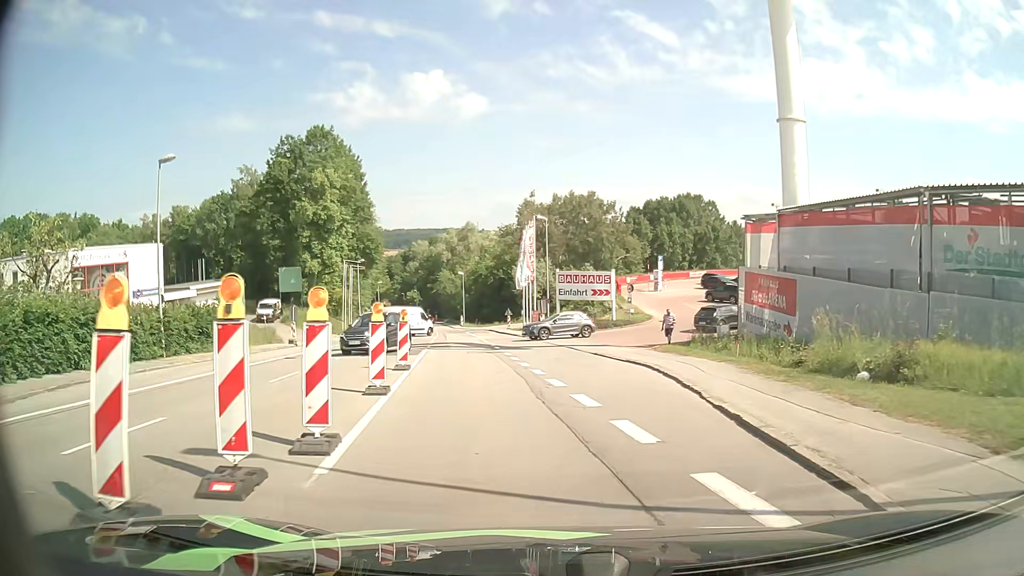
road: tertiary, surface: asphalt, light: Day
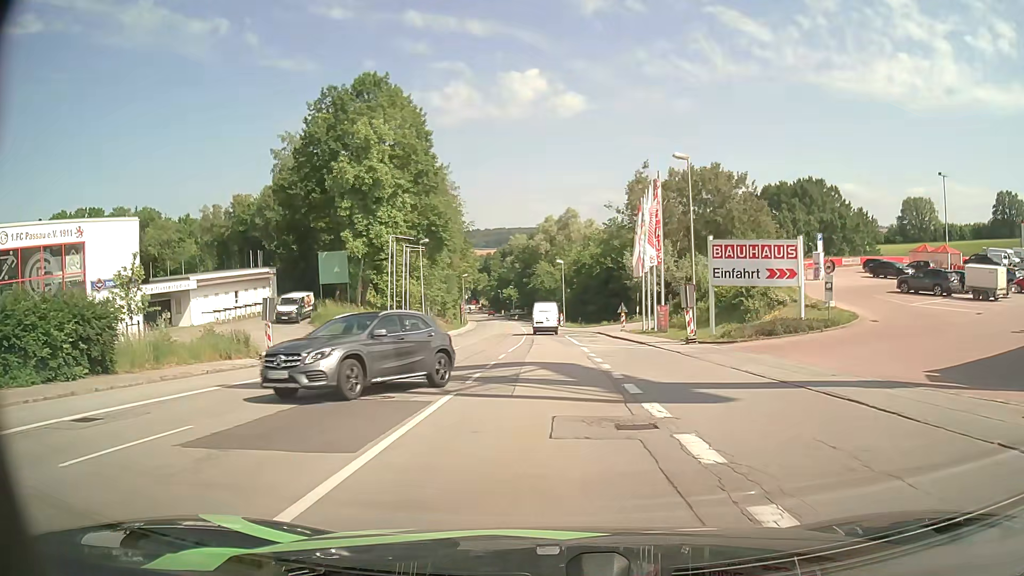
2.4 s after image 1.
(-1.8, +19.1) m; -9°
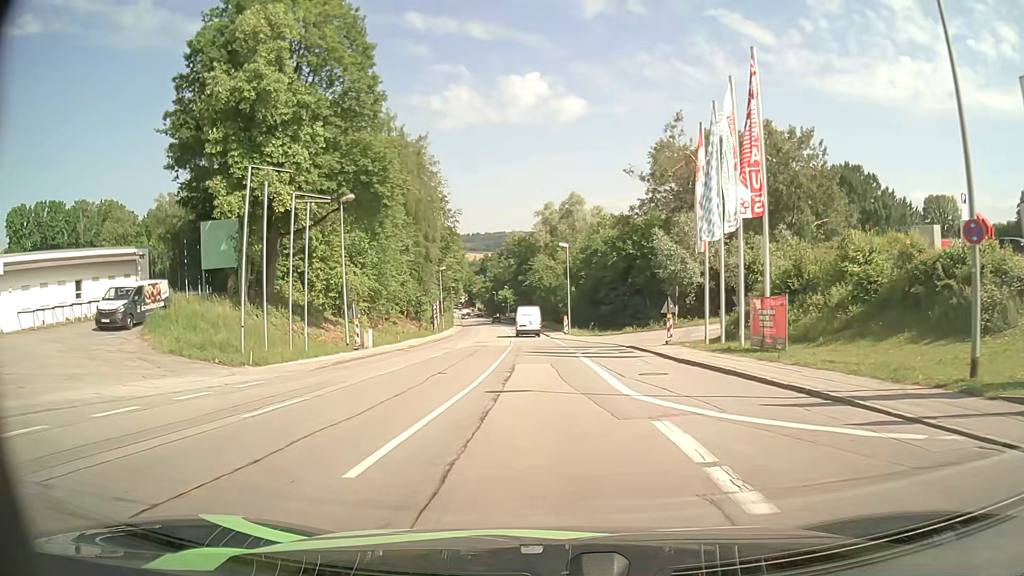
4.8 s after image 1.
(-0.1, +22.4) m; 0°
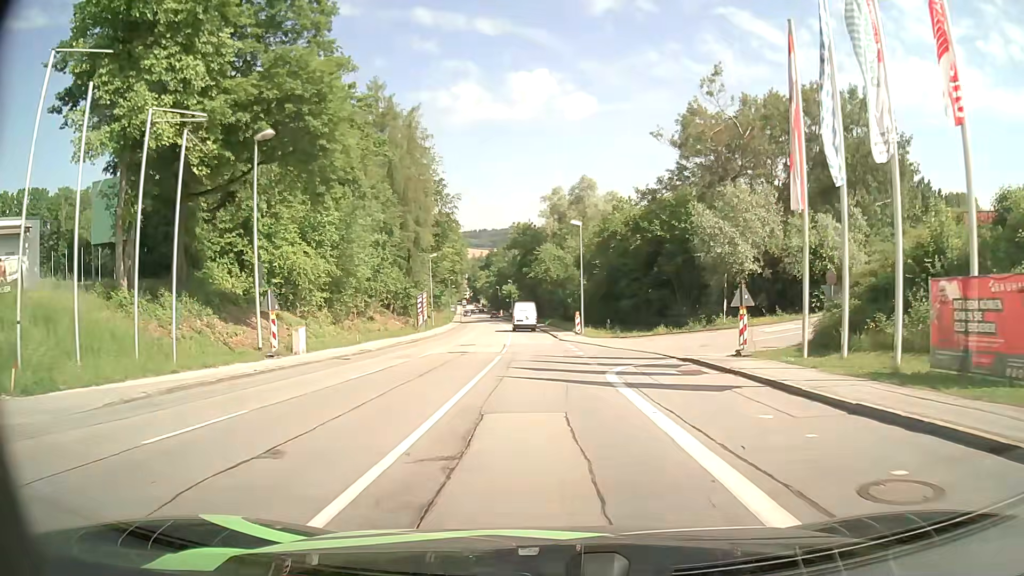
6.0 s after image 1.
(-0.1, +12.2) m; -1°
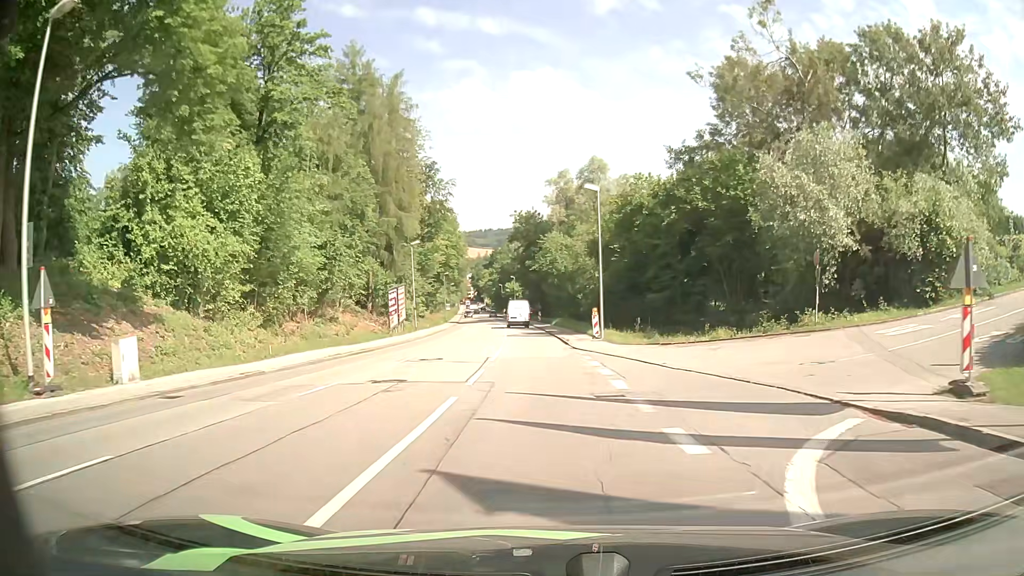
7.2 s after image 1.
(0.0, +12.9) m; 0°
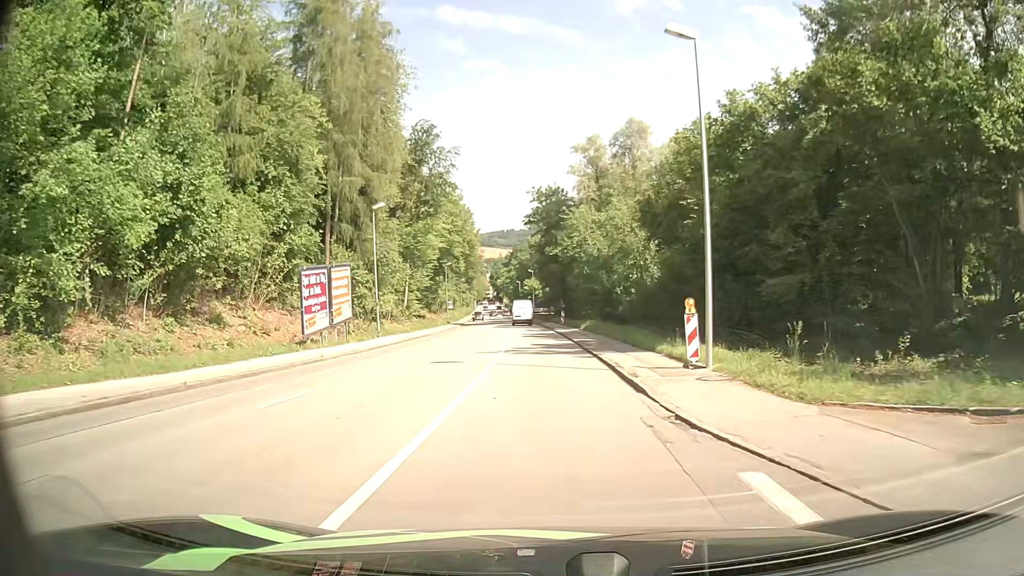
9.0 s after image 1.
(-0.4, +20.4) m; -2°
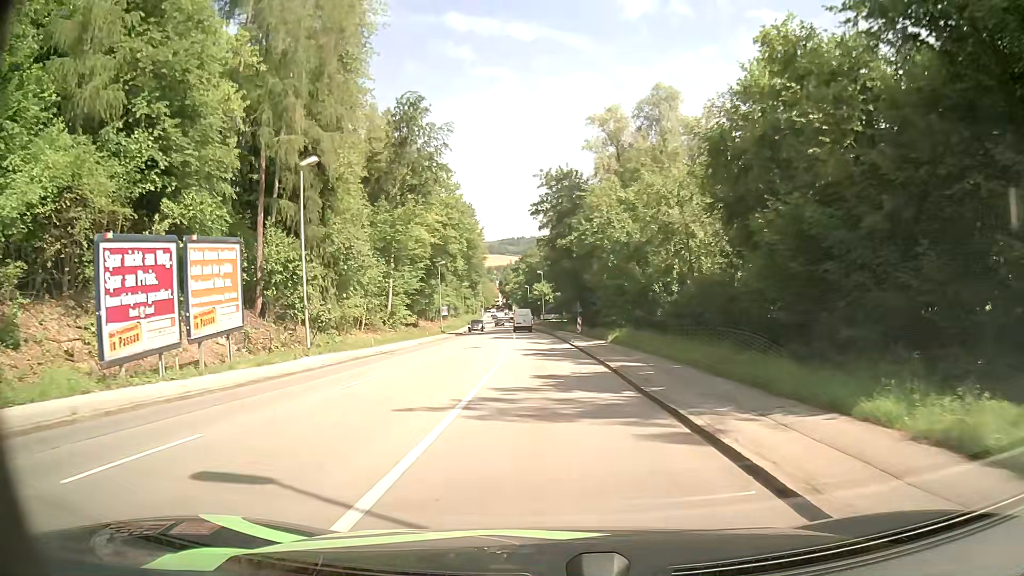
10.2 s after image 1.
(-0.1, +14.0) m; -1°
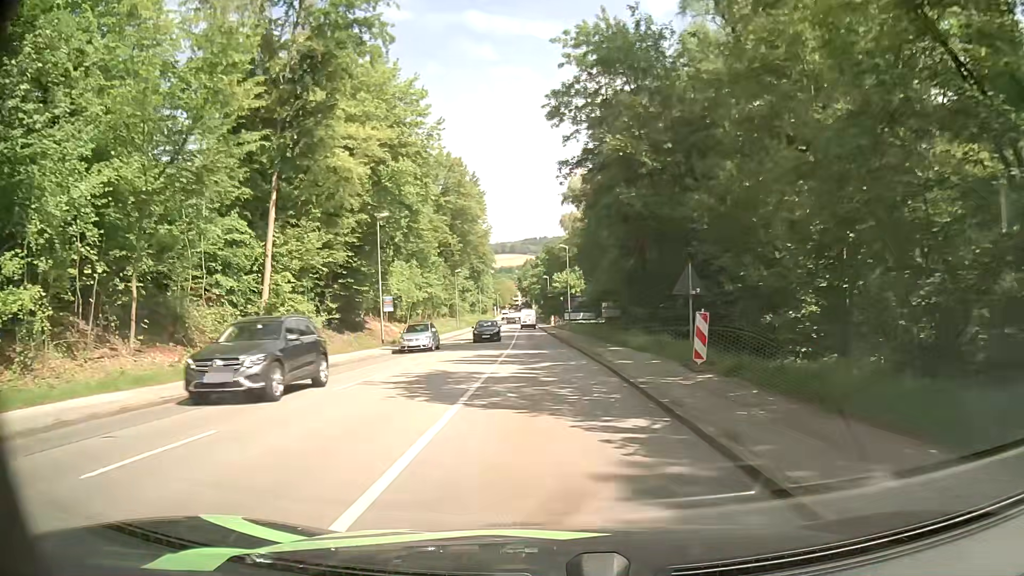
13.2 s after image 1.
(-0.6, +35.9) m; -2°
